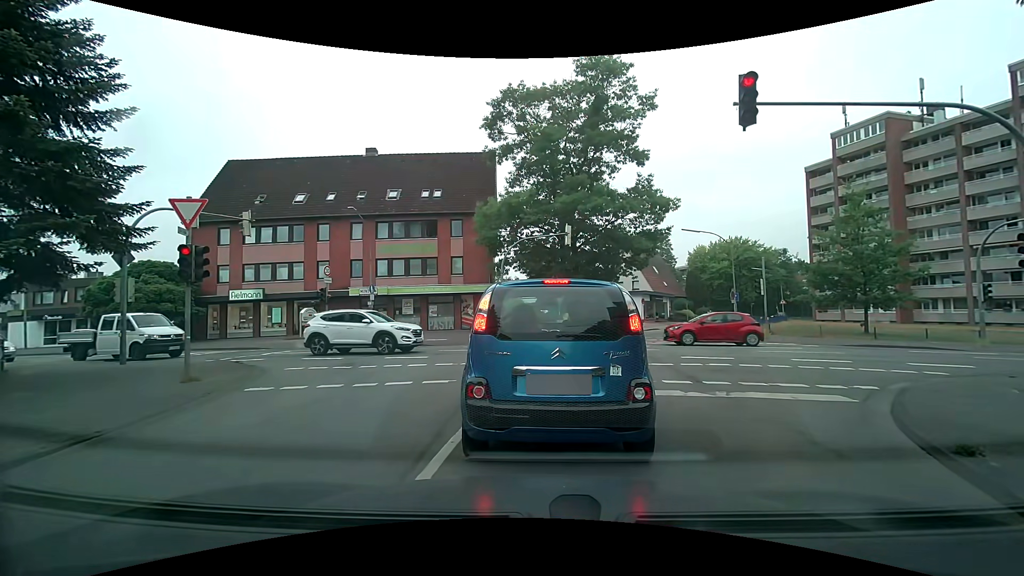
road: residential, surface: asphalt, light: Day
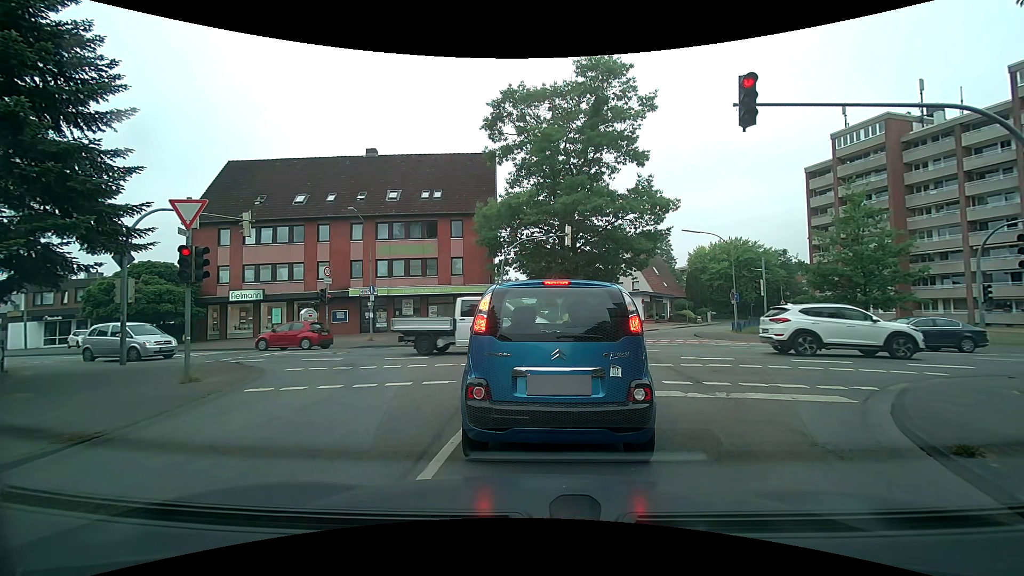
(0.0, +0.1) m; 0°
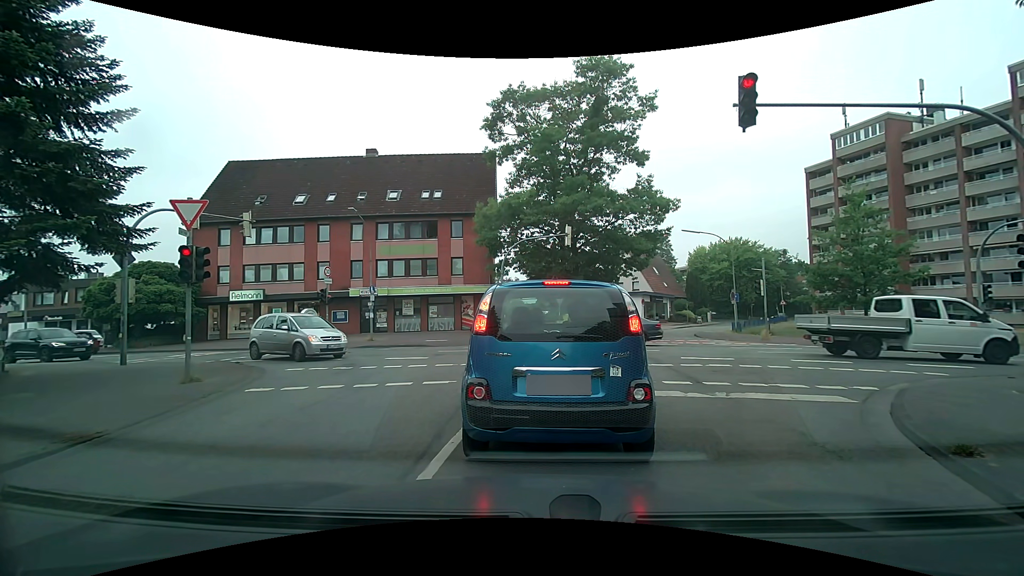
(0.0, 0.0) m; 0°
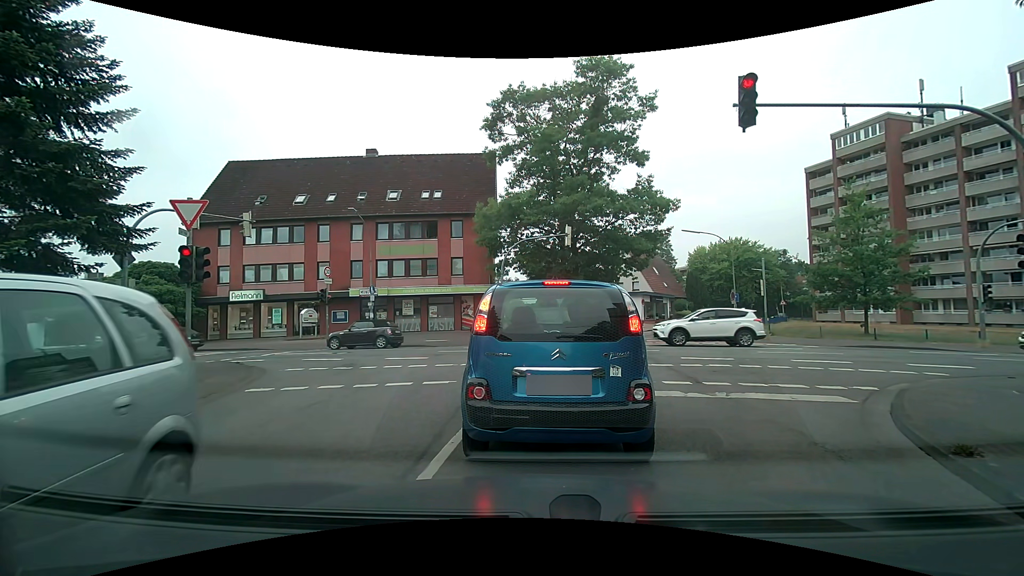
(0.0, +0.1) m; 0°
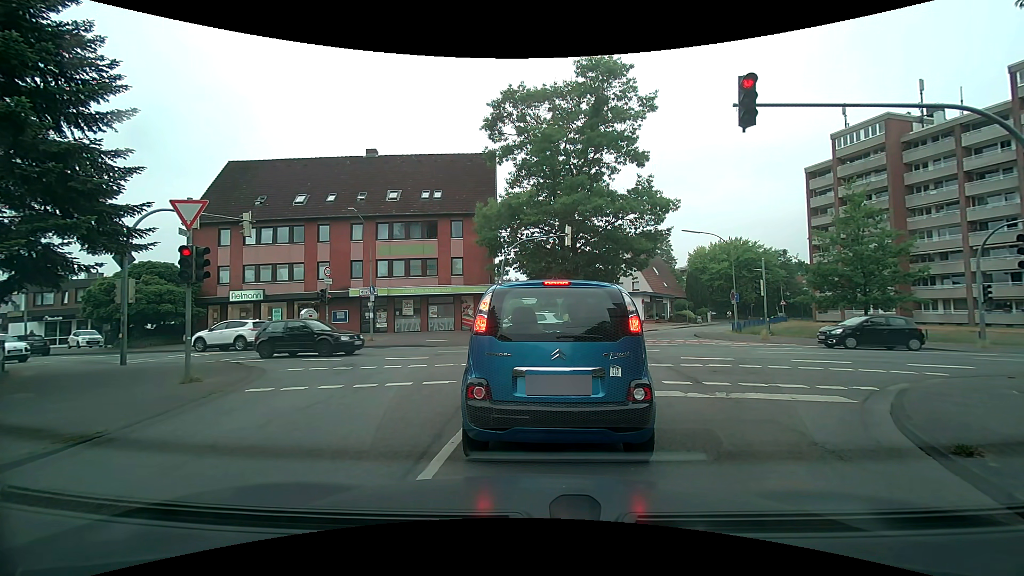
(0.0, 0.0) m; 0°
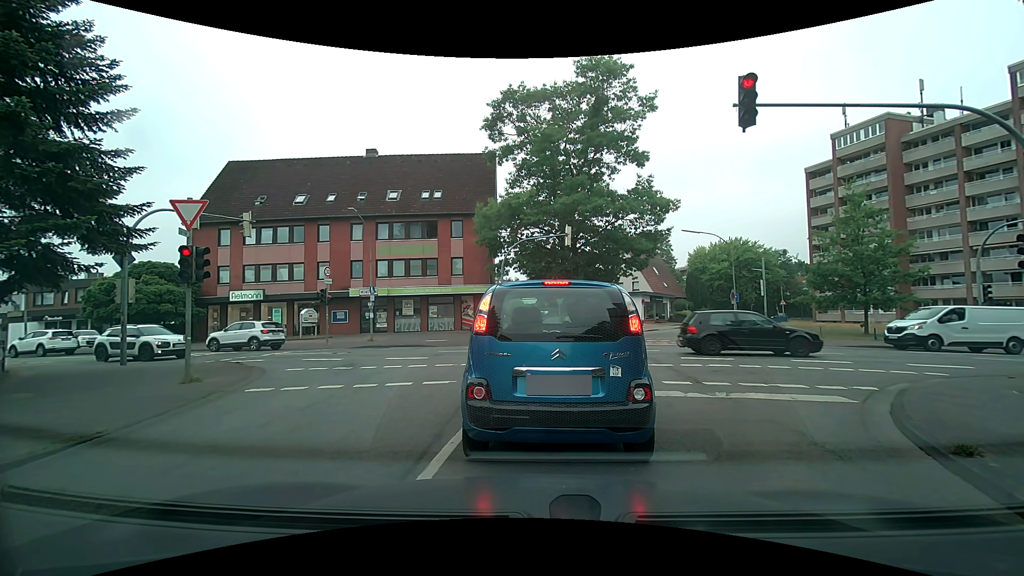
(0.0, 0.0) m; 0°
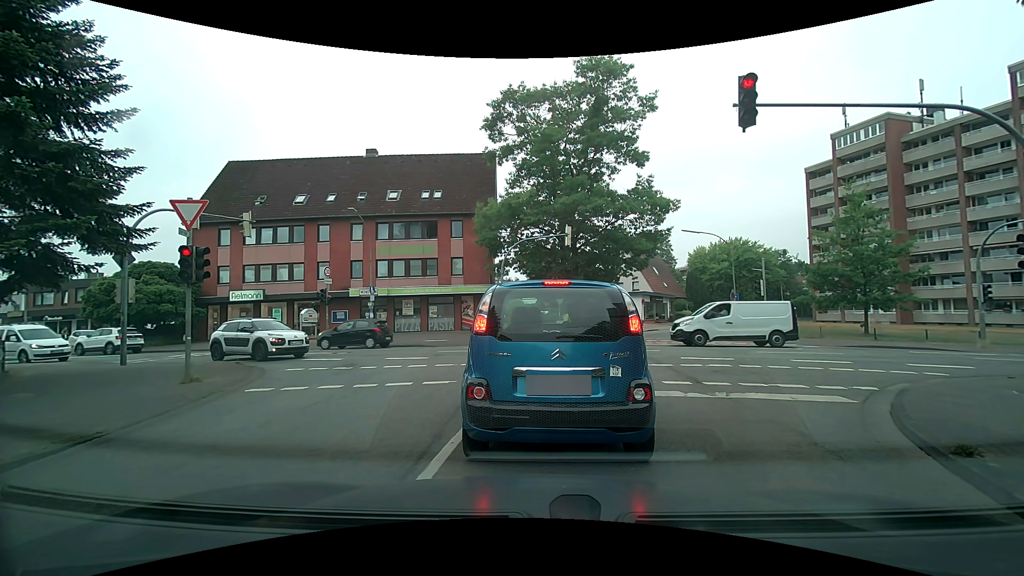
(0.0, 0.0) m; 0°
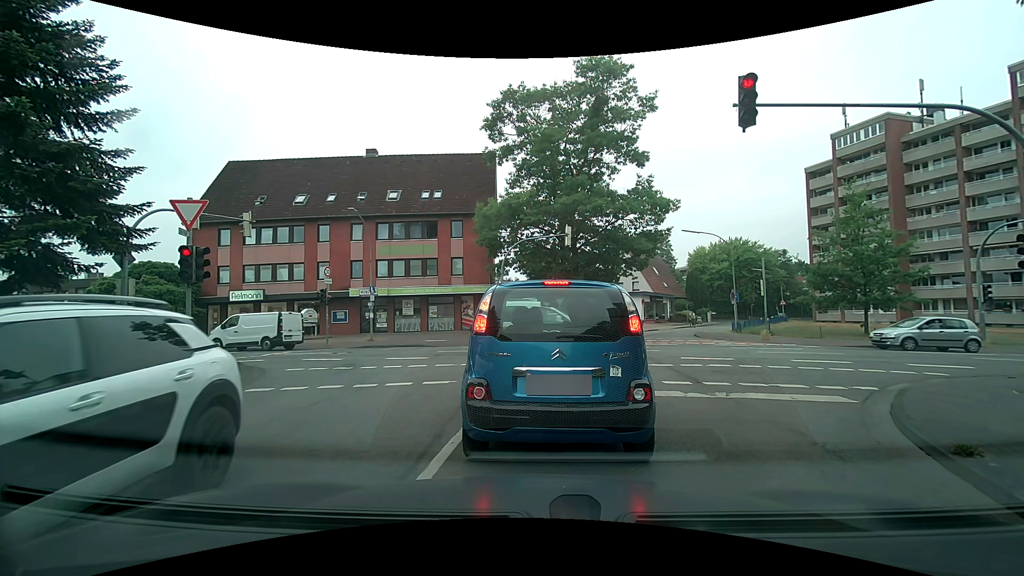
(0.0, 0.0) m; 0°
